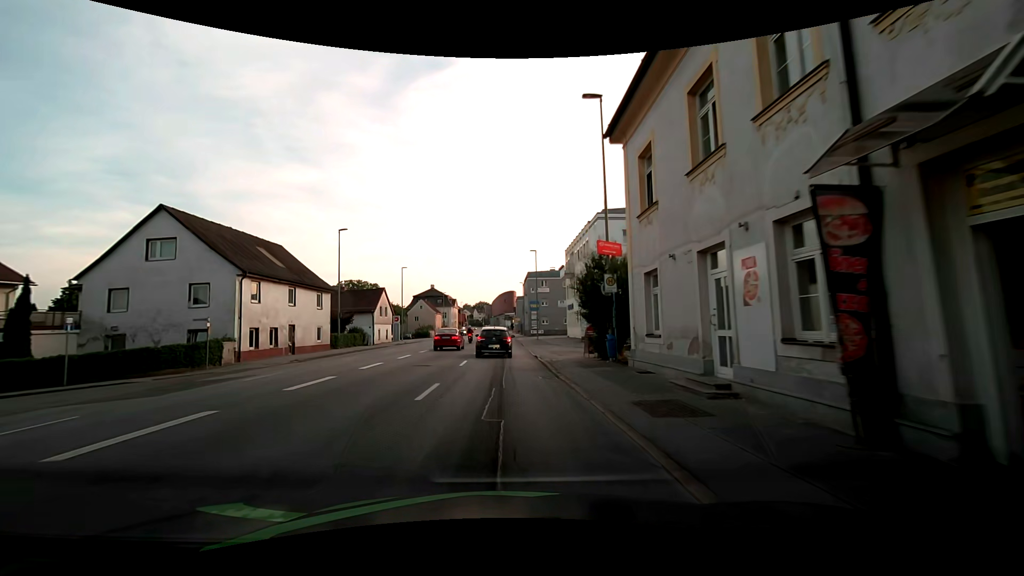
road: tertiary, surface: asphalt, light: Day
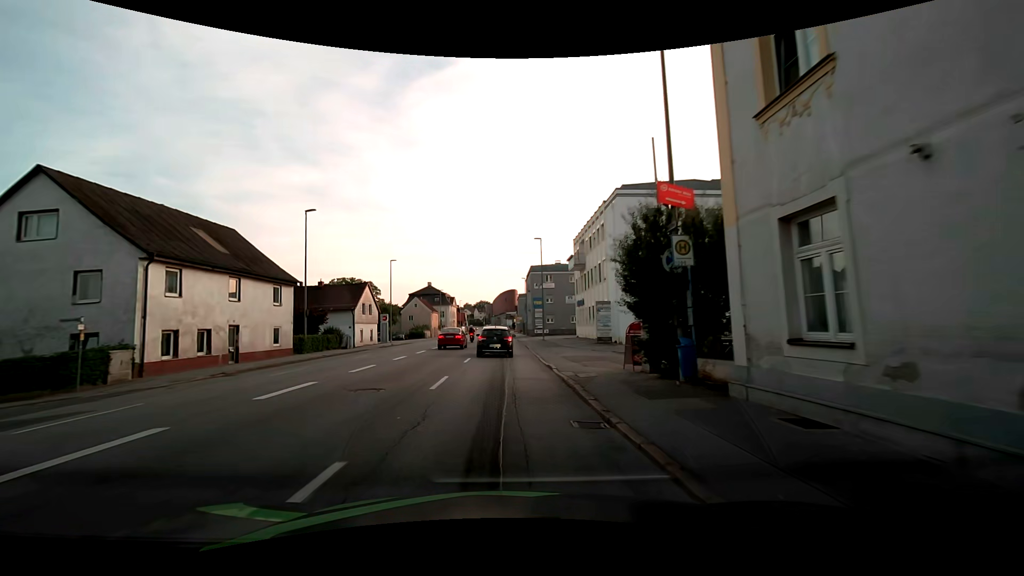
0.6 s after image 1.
(0.0, +7.3) m; 0°
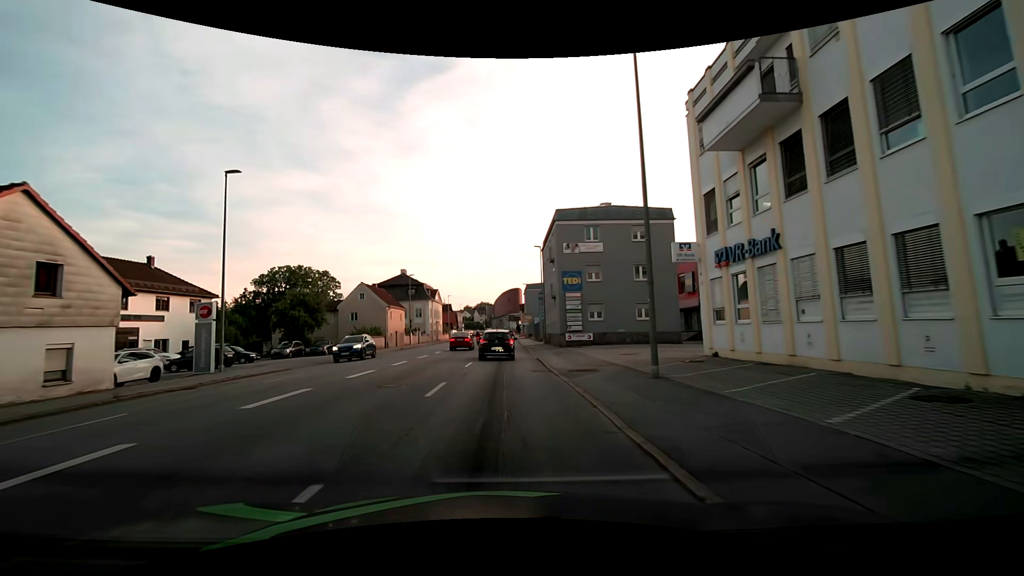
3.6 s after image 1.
(-0.3, +36.7) m; -1°
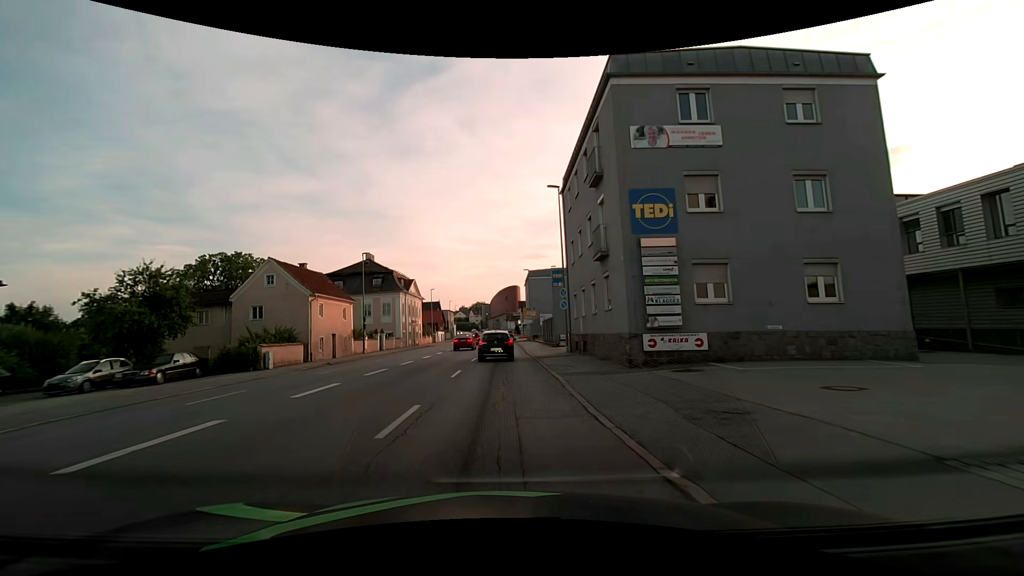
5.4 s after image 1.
(+0.1, +22.0) m; 0°
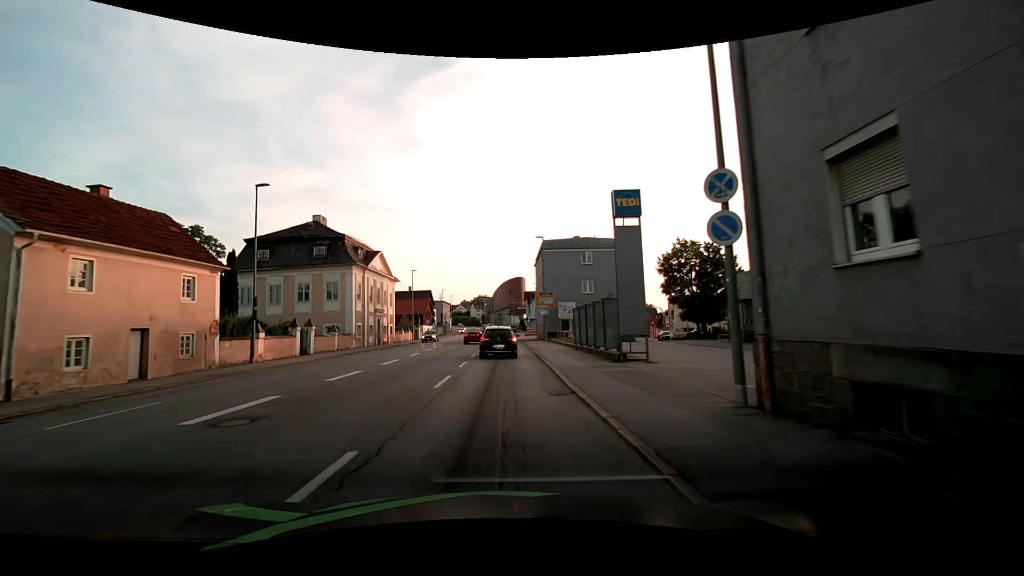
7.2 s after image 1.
(+0.1, +22.1) m; 0°
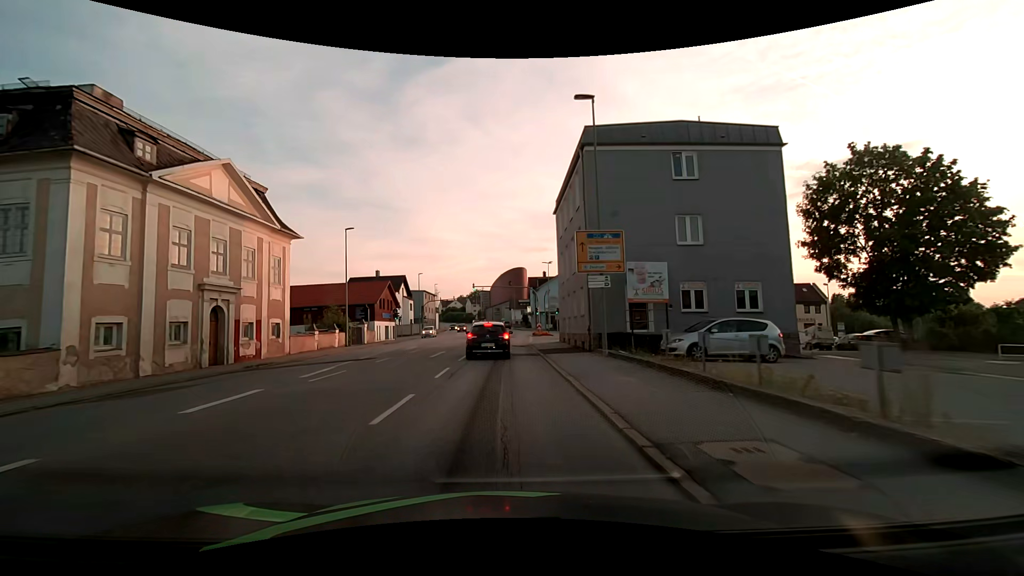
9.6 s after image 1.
(-0.1, +29.1) m; 0°
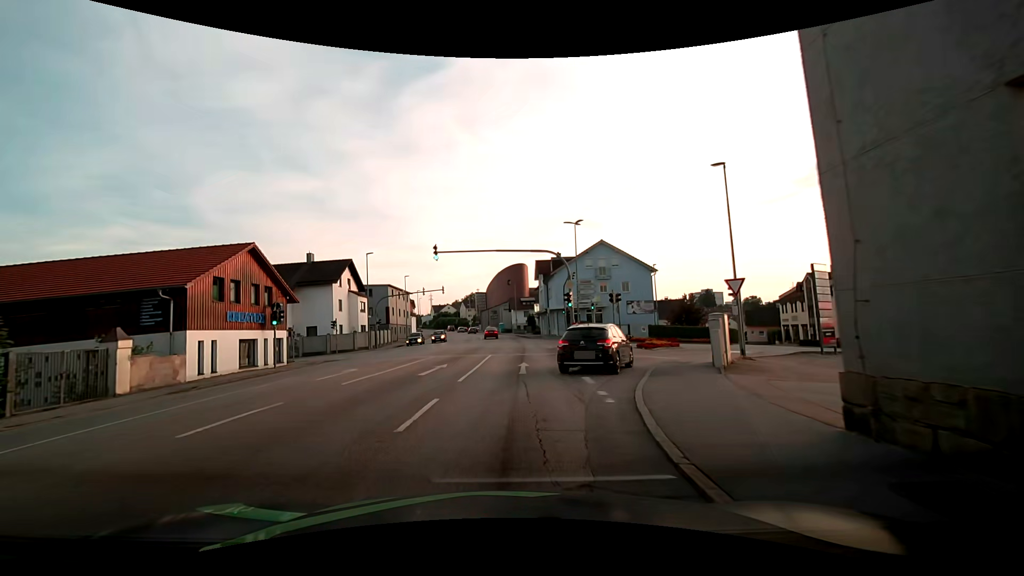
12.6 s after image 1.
(-0.1, +30.0) m; 0°
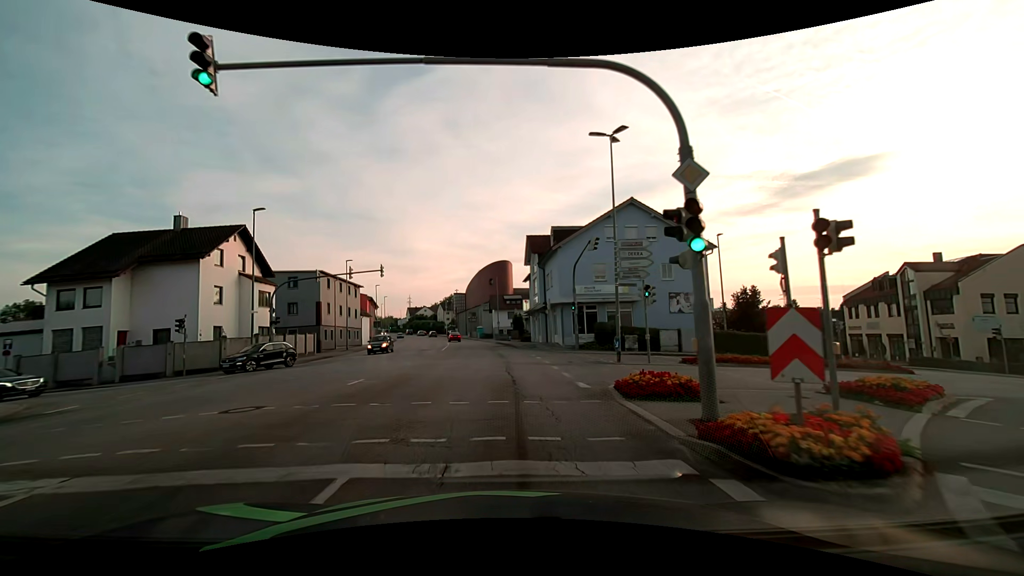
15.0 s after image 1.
(+0.3, +20.7) m; +2°
(0, +10) (0, +20) (-1, +30) (-1, +40) (-2, +50) (-3, +60) (-4, +70) (-6, +80) (-7, +90) (-9, +99) m
